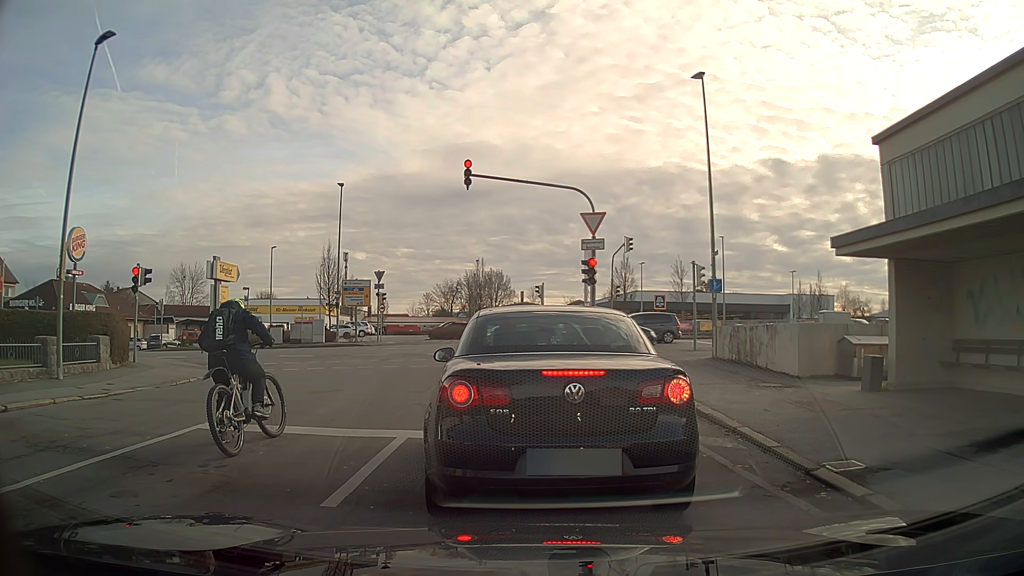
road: residential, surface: asphalt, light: Day
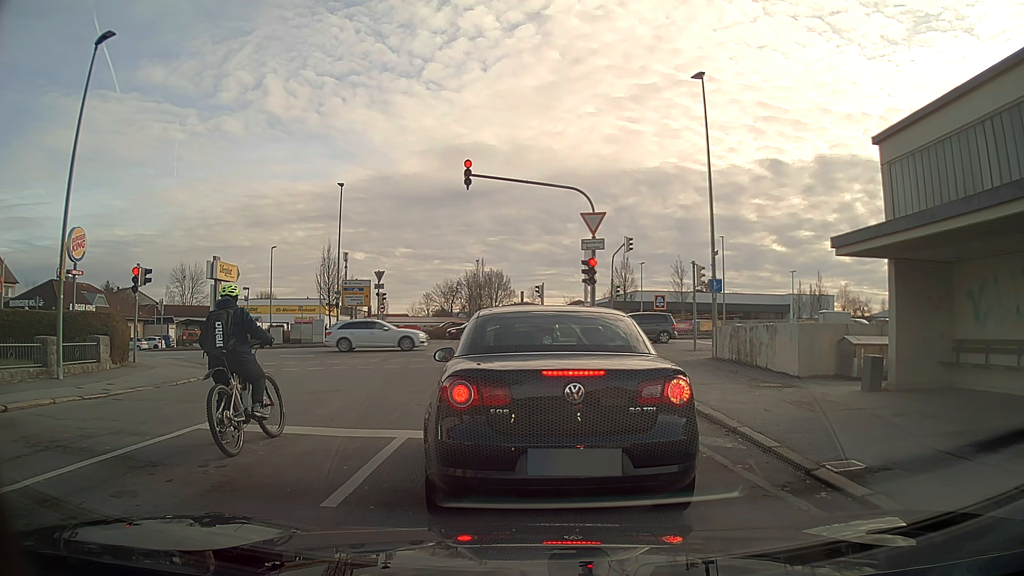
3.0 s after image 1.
(0.0, 0.0) m; 0°
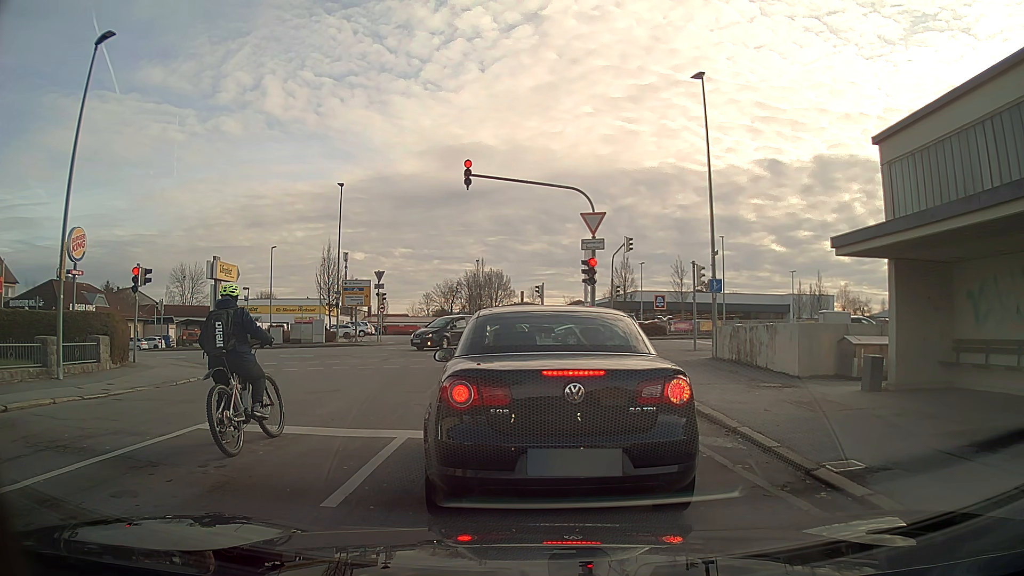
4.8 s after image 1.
(0.0, 0.0) m; 0°
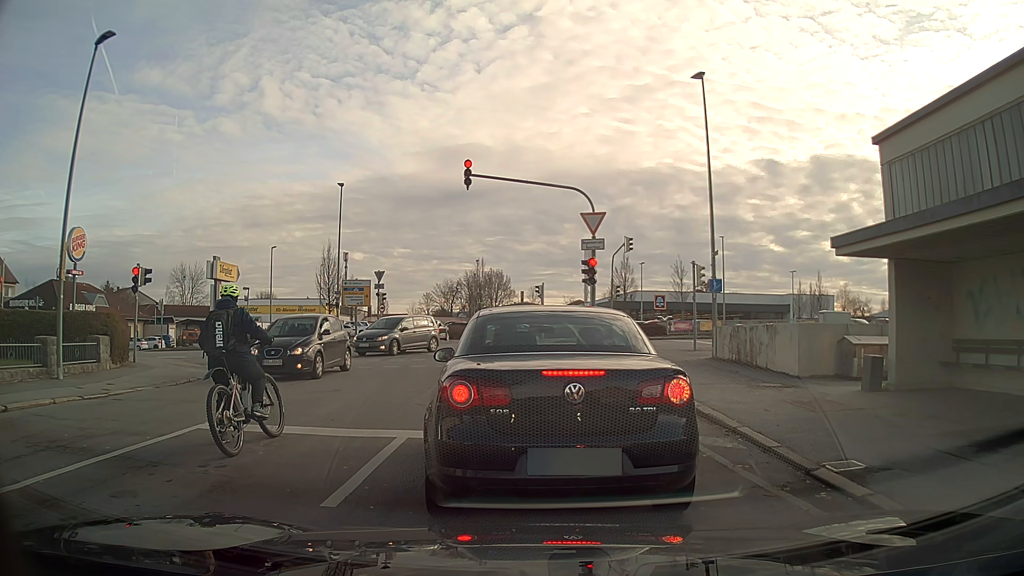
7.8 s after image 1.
(0.0, 0.0) m; 0°
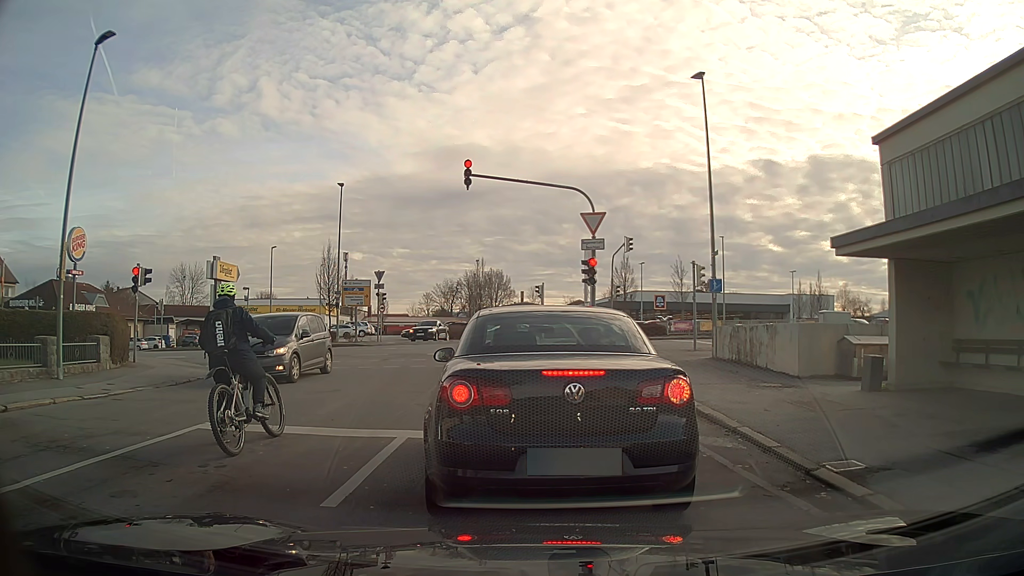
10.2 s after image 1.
(0.0, 0.0) m; 0°
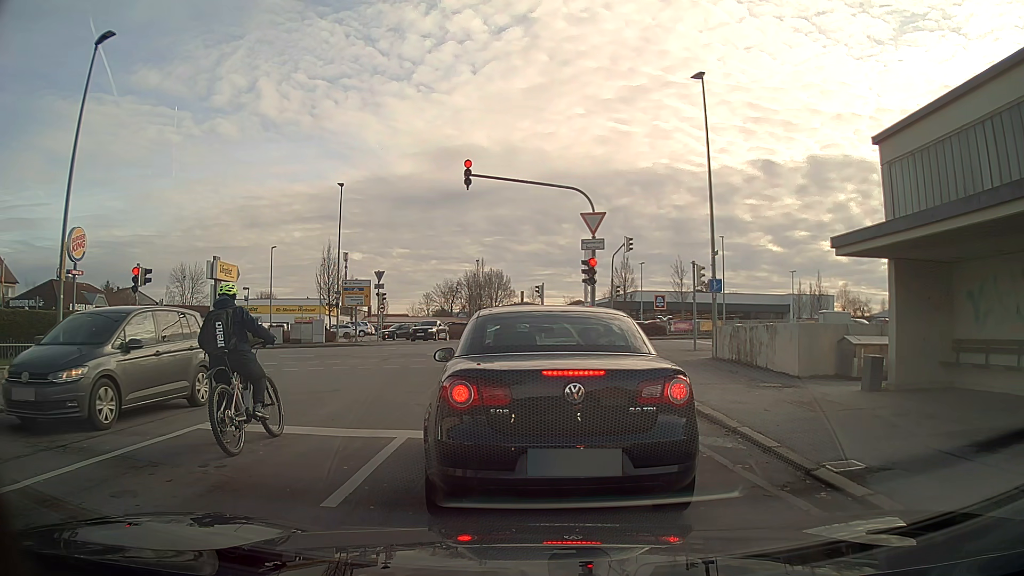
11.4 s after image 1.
(0.0, 0.0) m; 0°
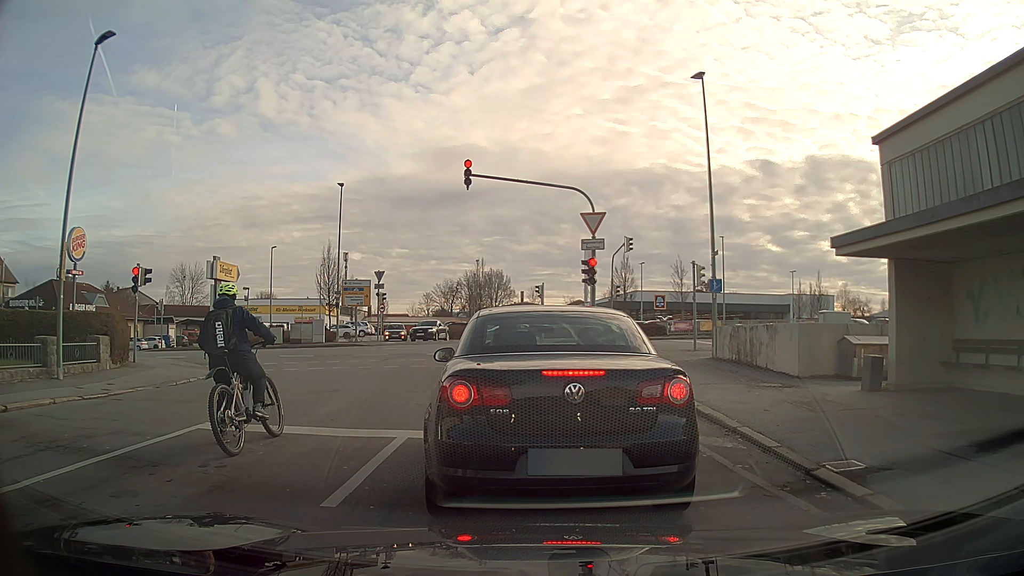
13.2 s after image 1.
(0.0, 0.0) m; 0°
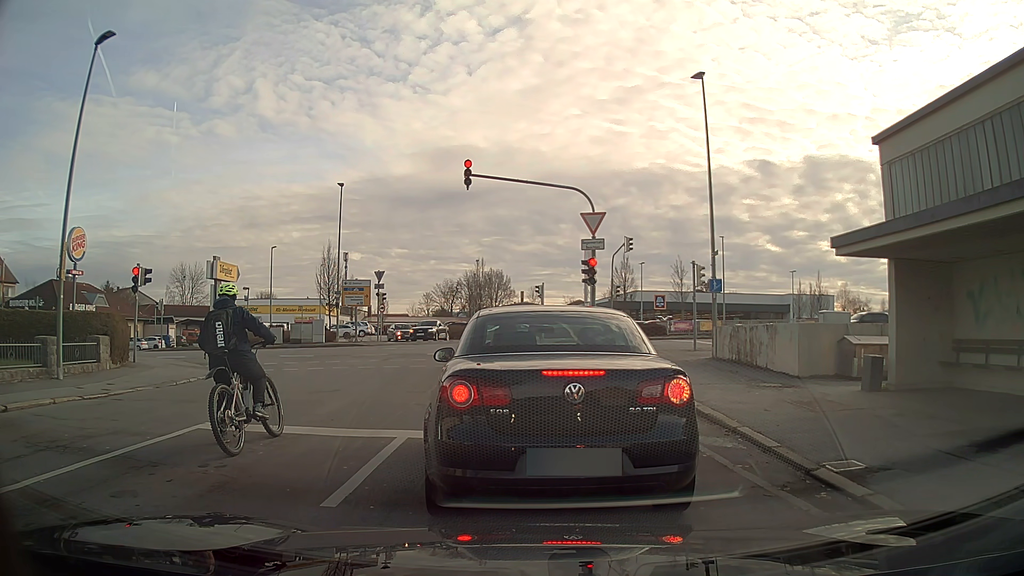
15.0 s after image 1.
(0.0, 0.0) m; 0°
(0, +10) (-1, +20) (+3, +29) (+12, +32) (+22, +33) (+32, +34) (+42, +35) (+52, +36) (+62, +36) (+72, +35) m
